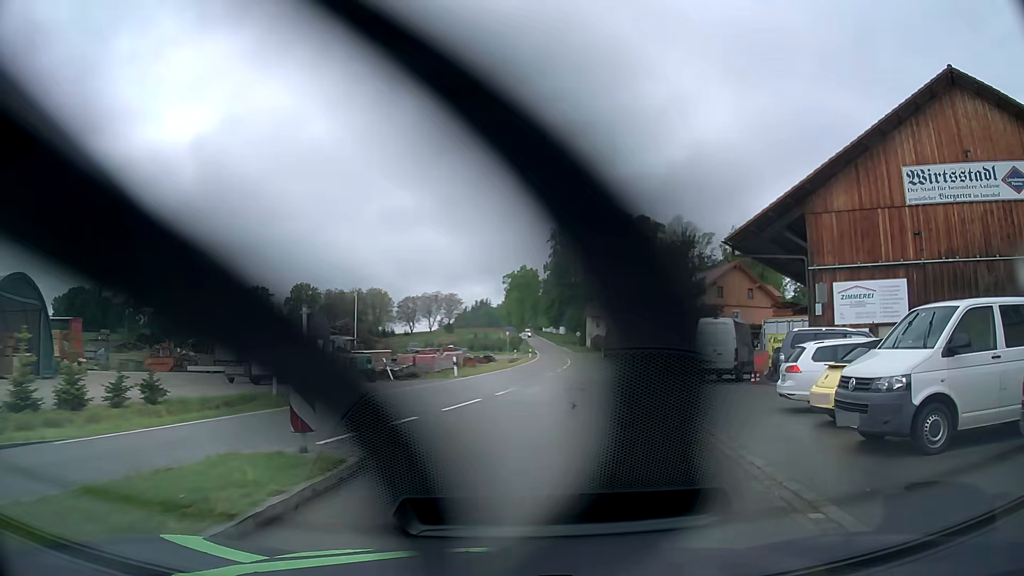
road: tertiary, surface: asphalt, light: Day
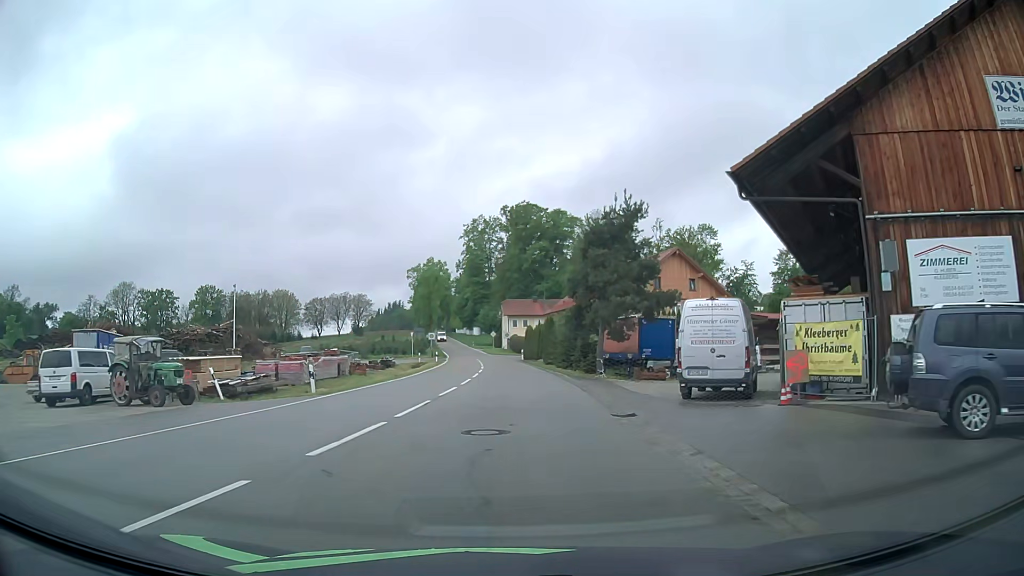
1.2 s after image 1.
(+1.1, +11.1) m; +7°
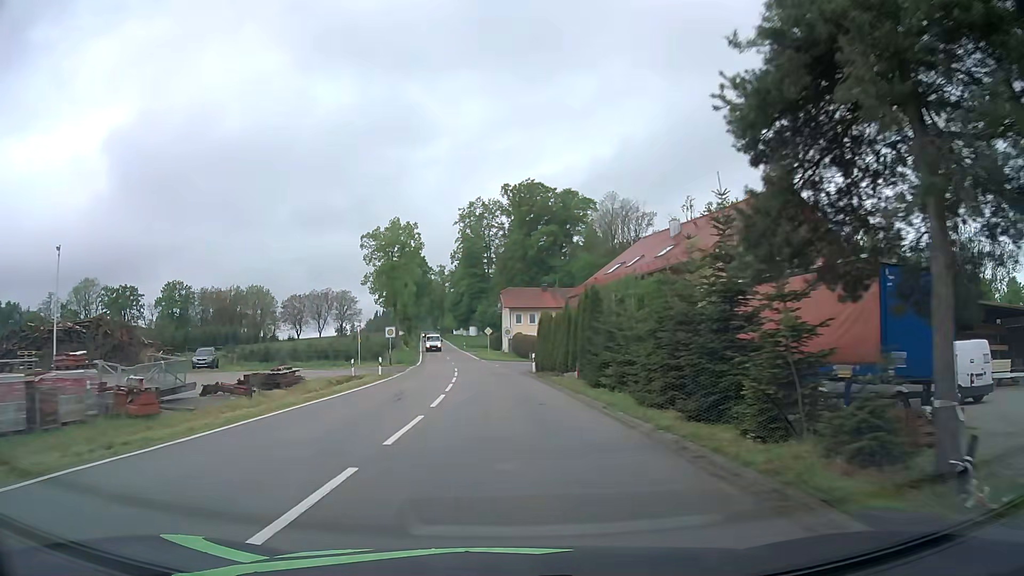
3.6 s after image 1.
(+0.3, +28.7) m; 0°
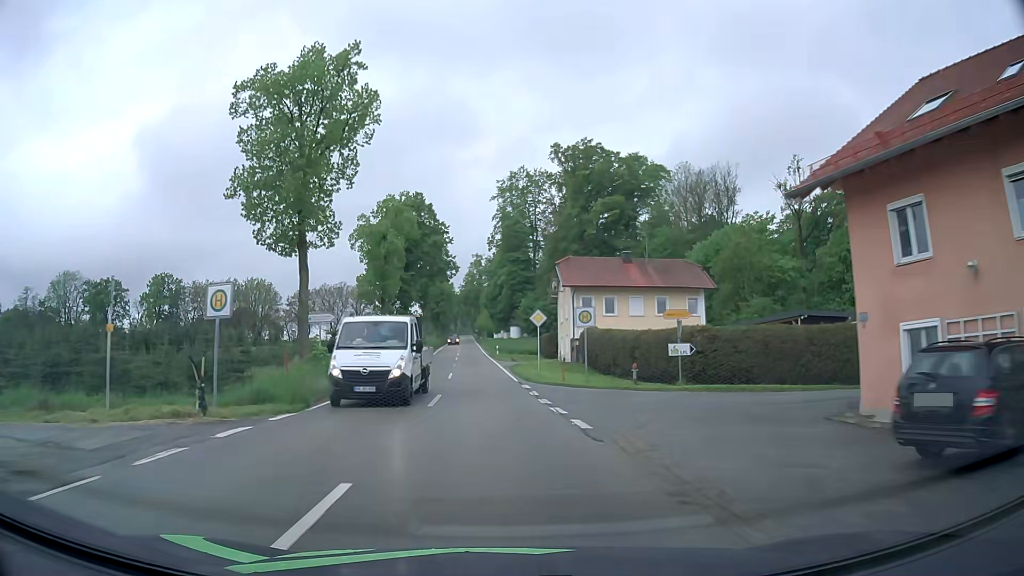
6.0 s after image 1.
(-1.1, +36.9) m; -4°
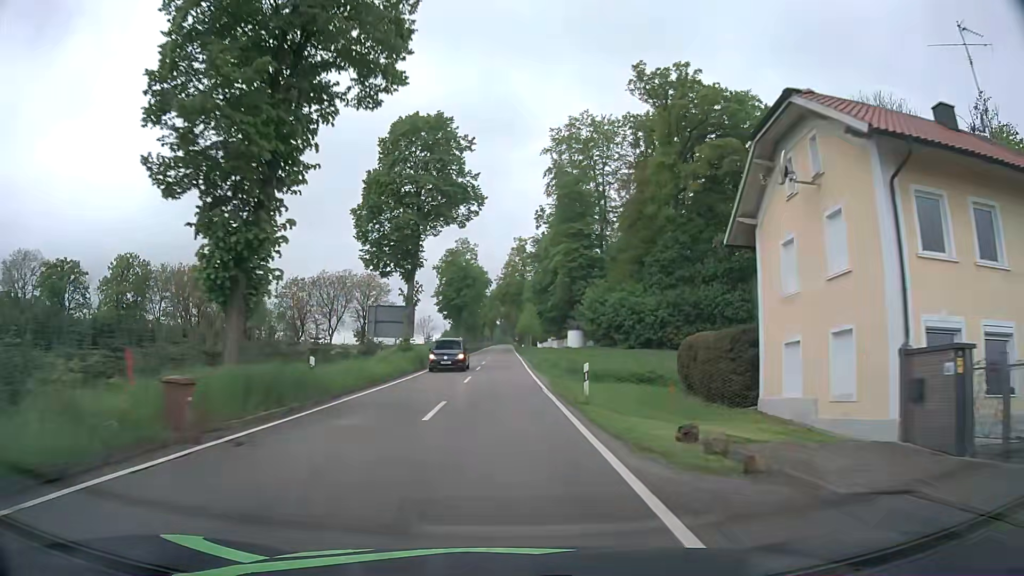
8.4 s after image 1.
(-1.7, +41.5) m; -4°
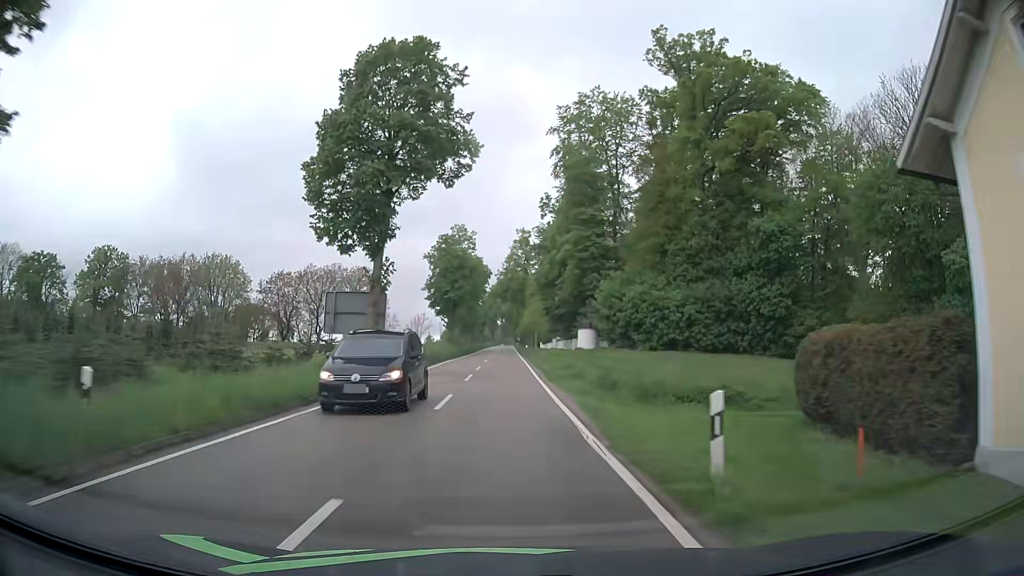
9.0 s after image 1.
(0.0, +10.6) m; 0°
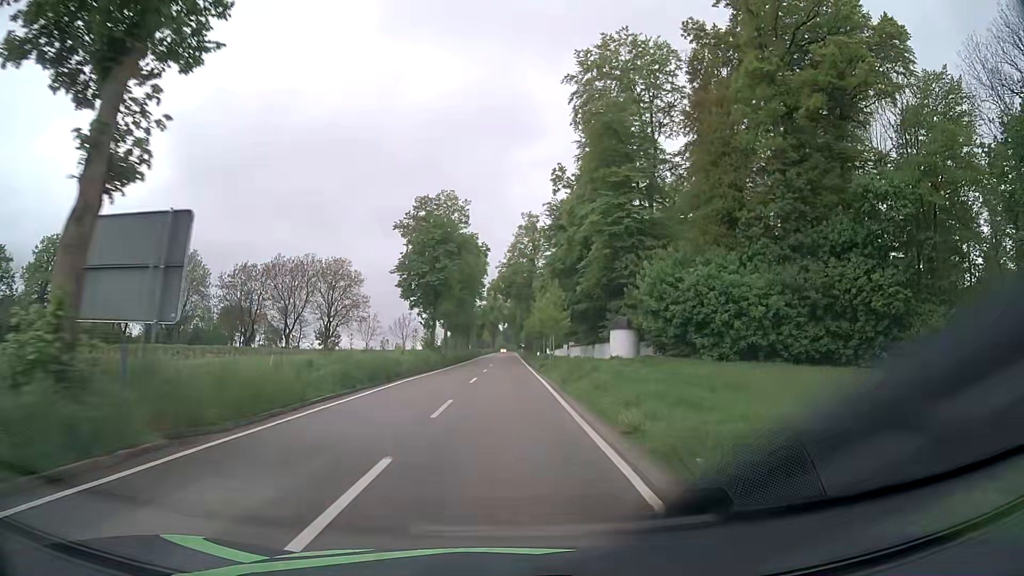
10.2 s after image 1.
(0.0, +20.8) m; 0°
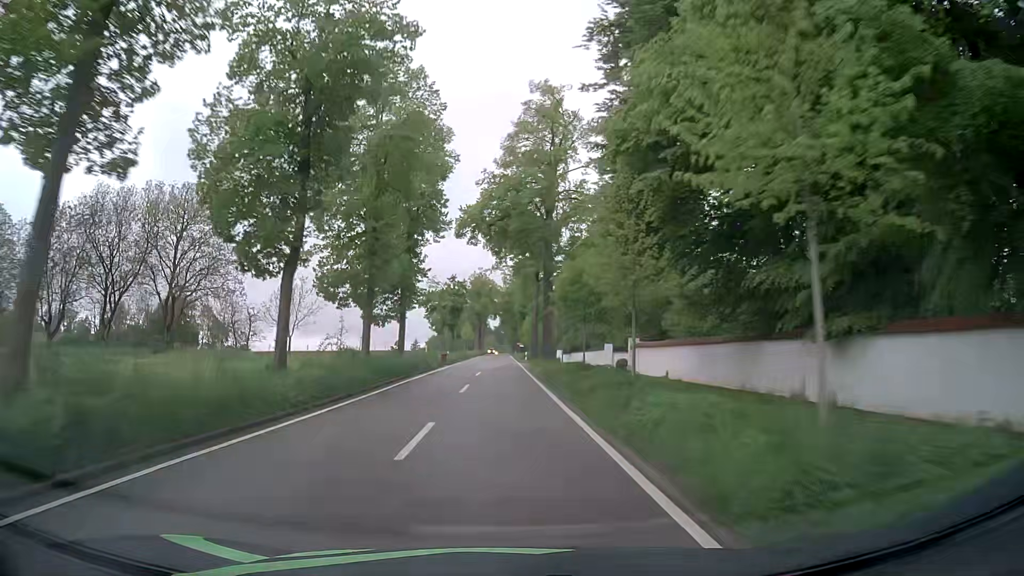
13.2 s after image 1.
(+0.1, +53.7) m; +1°
(0, +10) (0, +20) (0, +30) (0, +40) (0, +50) (0, +60) (0, +70) (0, +80) (0, +90) (0, +100) m
